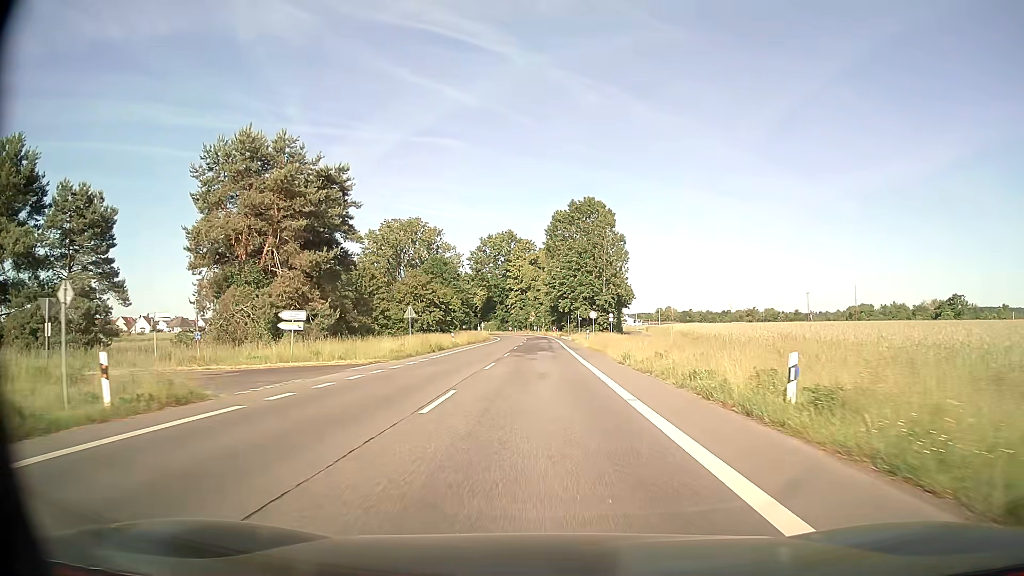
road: secondary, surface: asphalt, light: Day
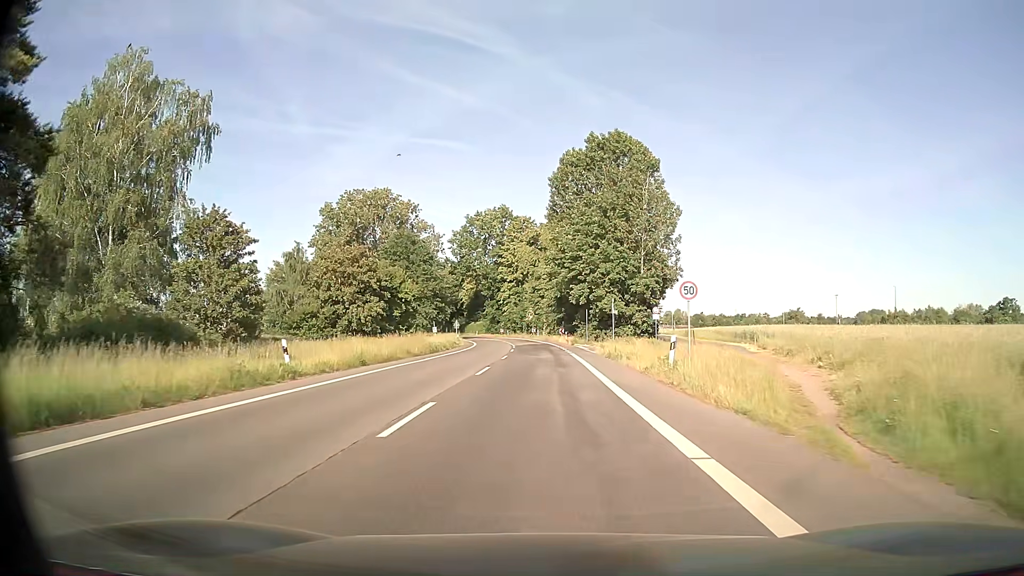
(-0.1, +38.3) m; 0°
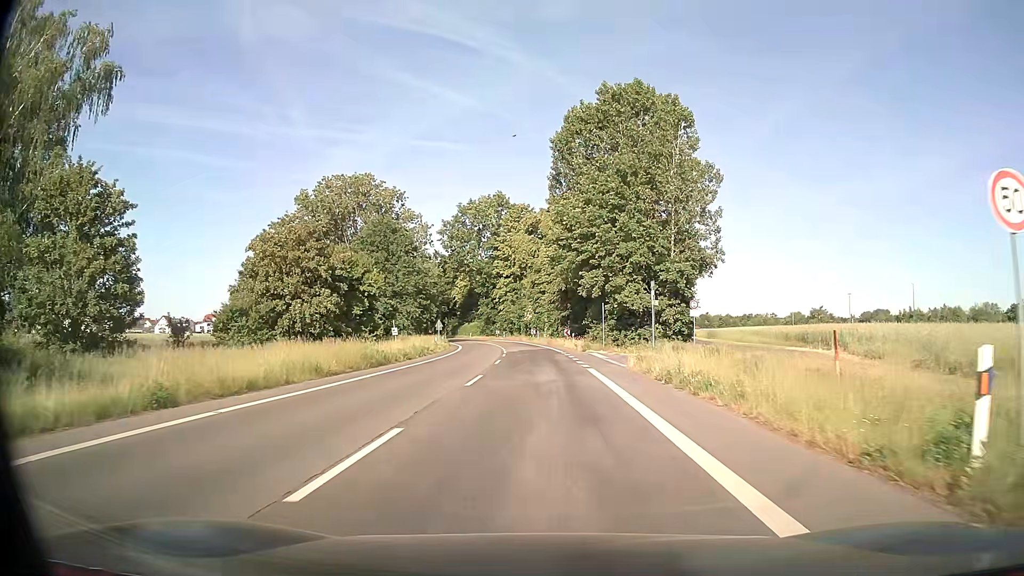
(0.0, +15.0) m; 0°
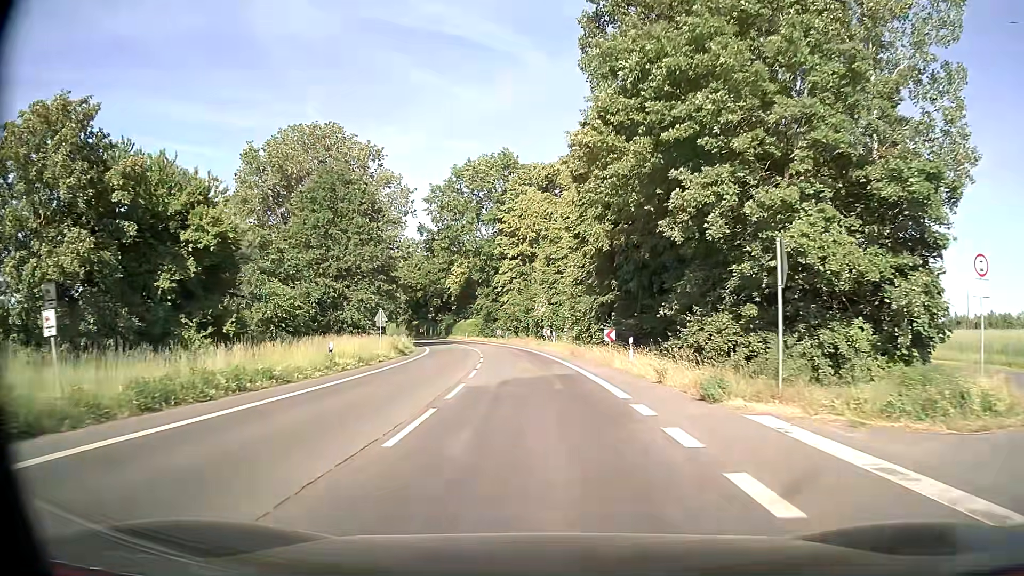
(-0.3, +30.3) m; -1°
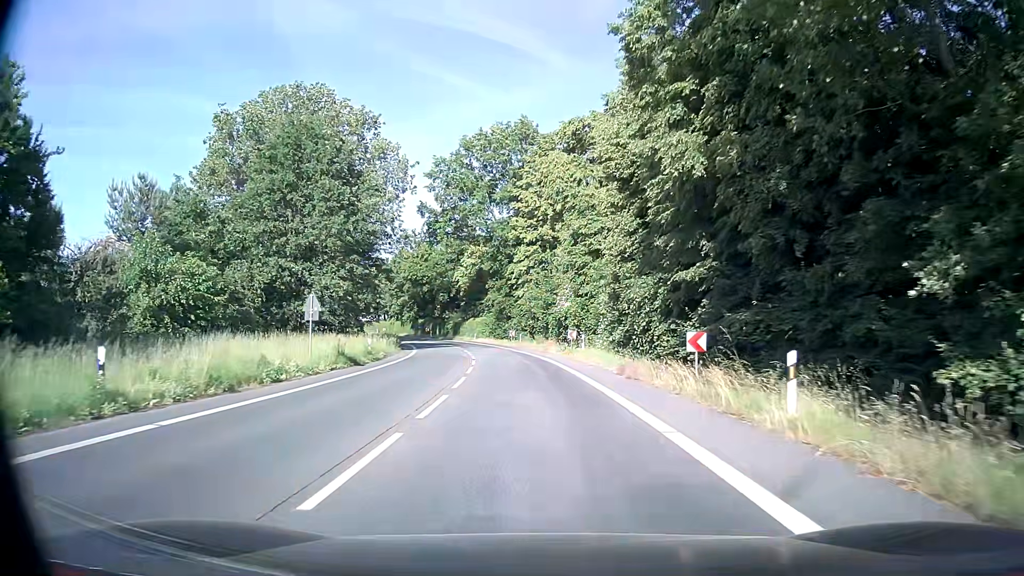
(-0.3, +15.3) m; -3°
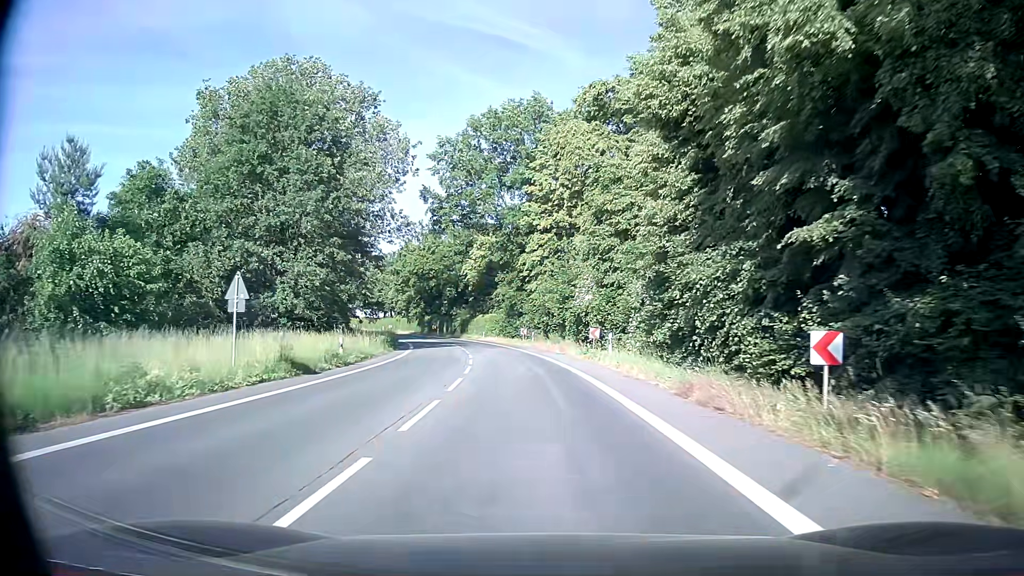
(0.0, +7.7) m; -1°
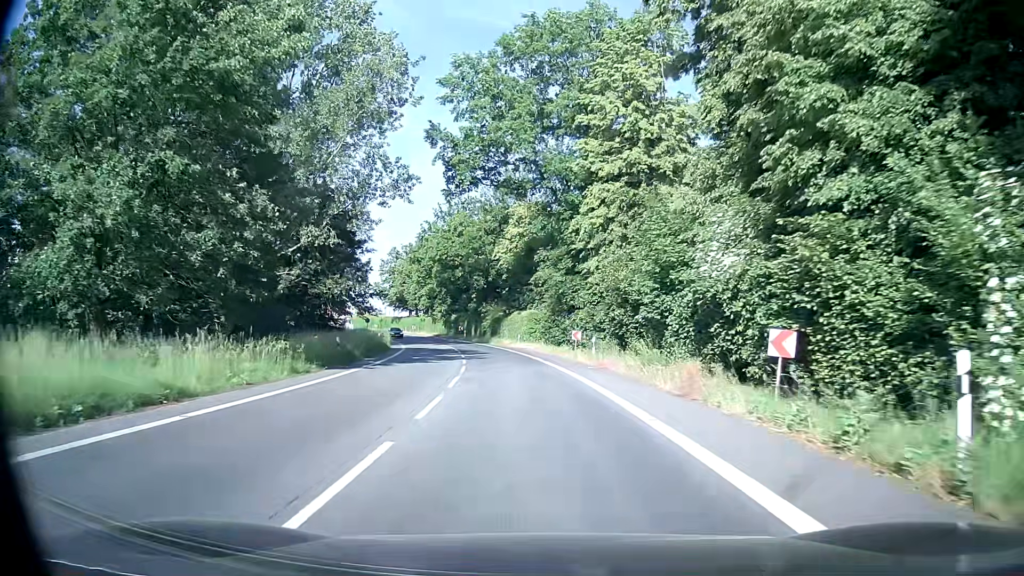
(-0.6, +23.1) m; -4°
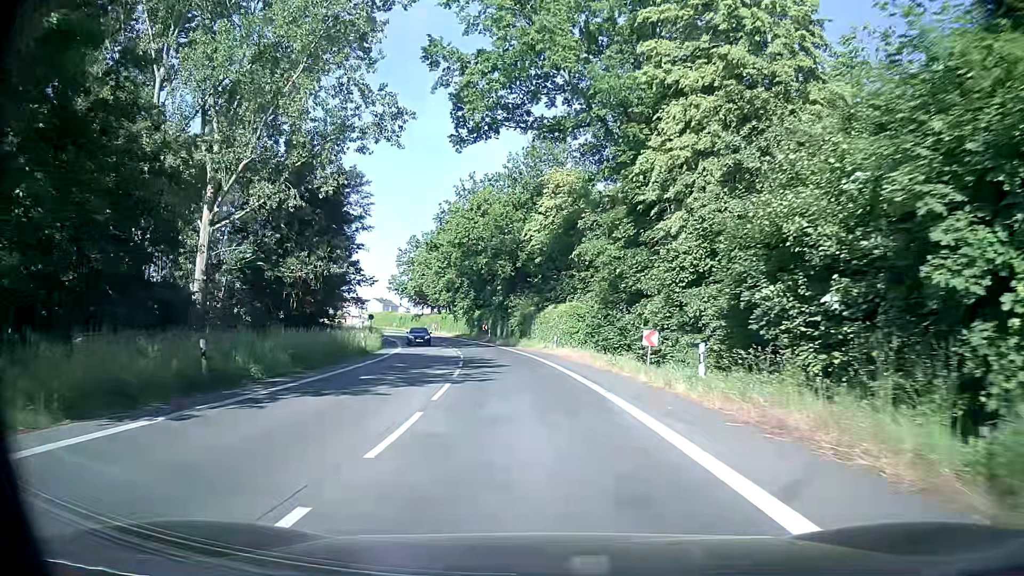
(-0.3, +15.5) m; -3°
(0, +10) (-1, +20) (-2, +30) (-3, +40) (-5, +50) (-7, +59) (-10, +69) (-13, +79) (-16, +88) (-19, +98) m
